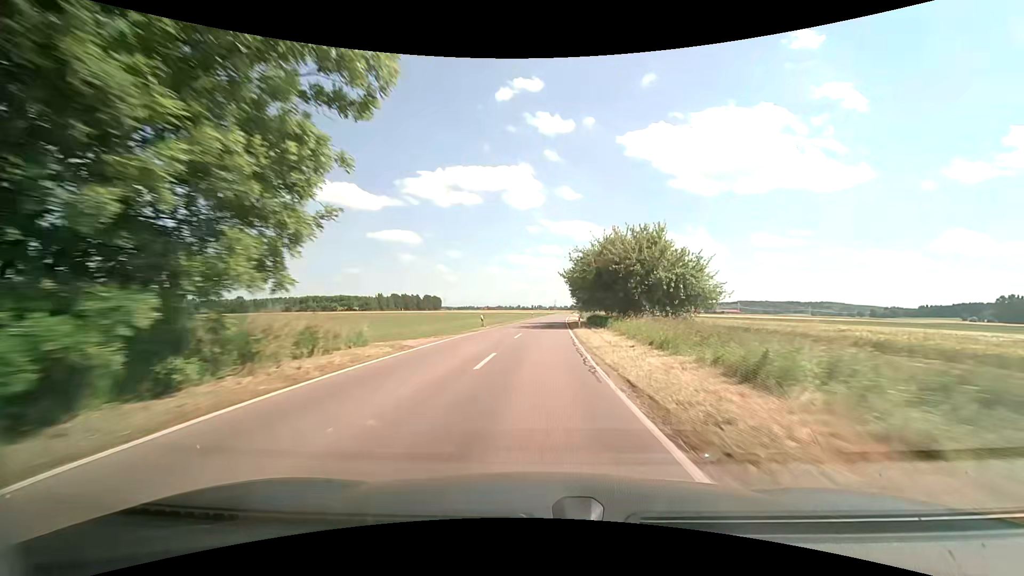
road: tertiary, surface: asphalt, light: Day
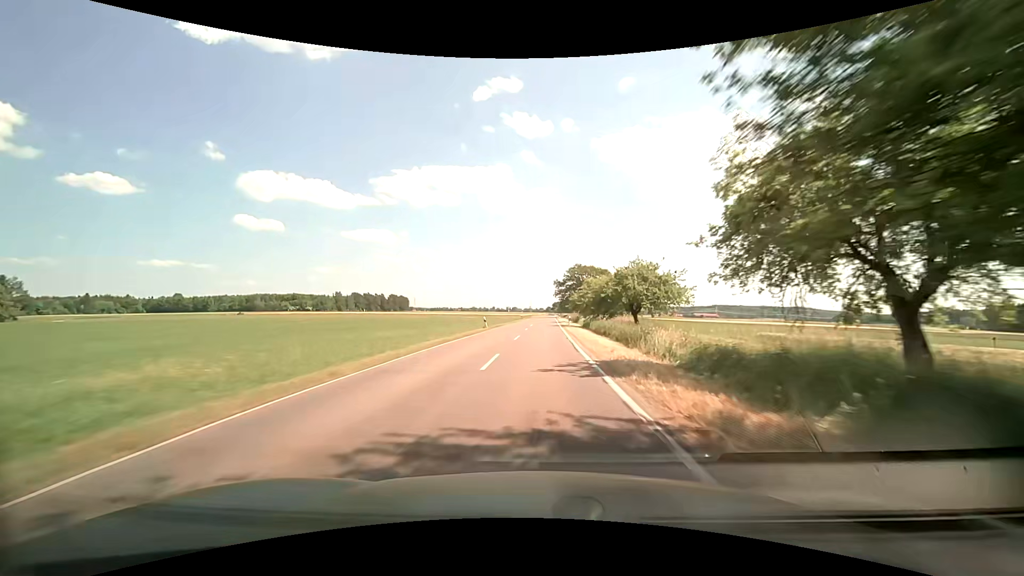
(+1.3, +48.7) m; +2°
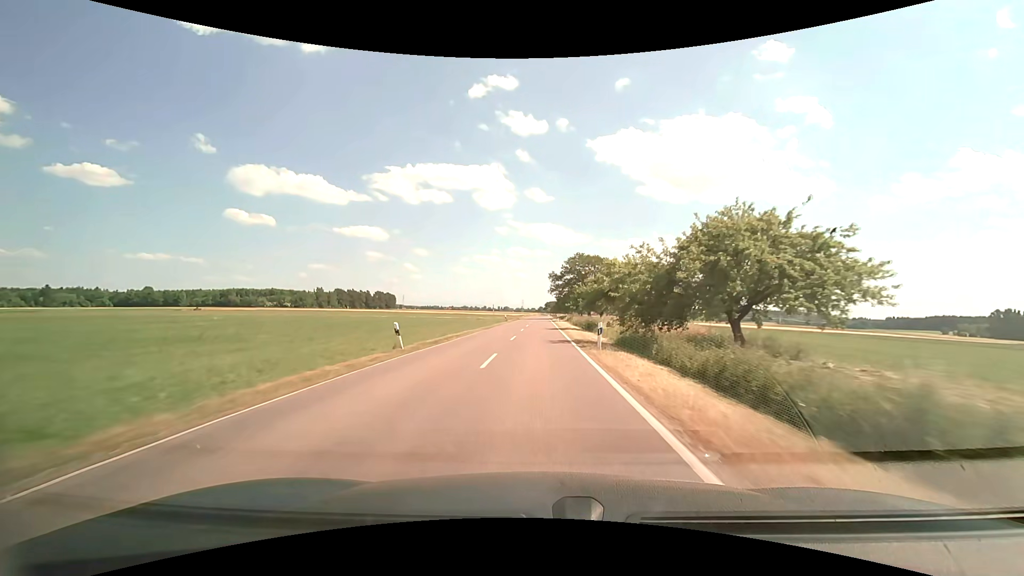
(+0.4, +25.1) m; +1°
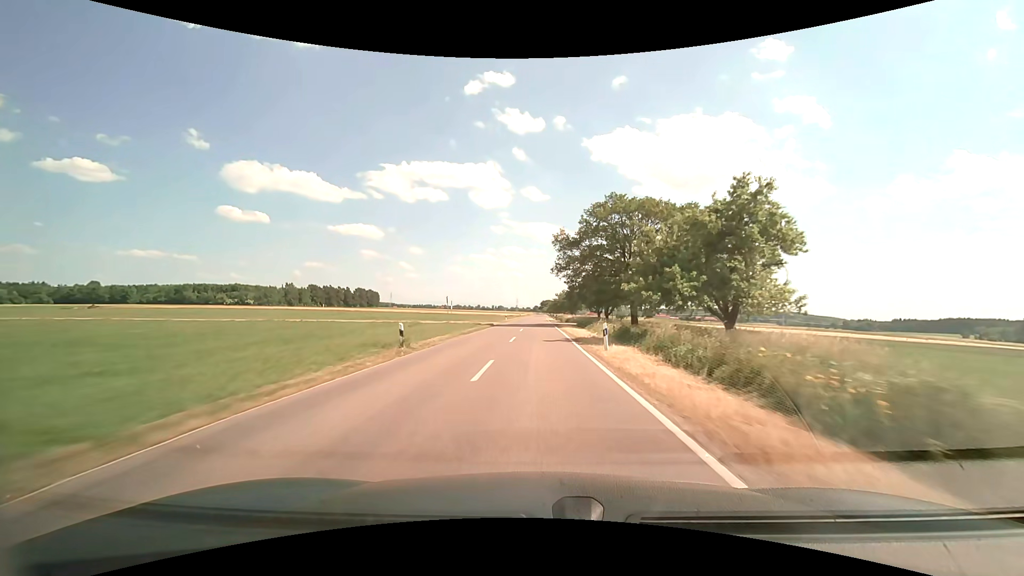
(+0.3, +51.5) m; +1°
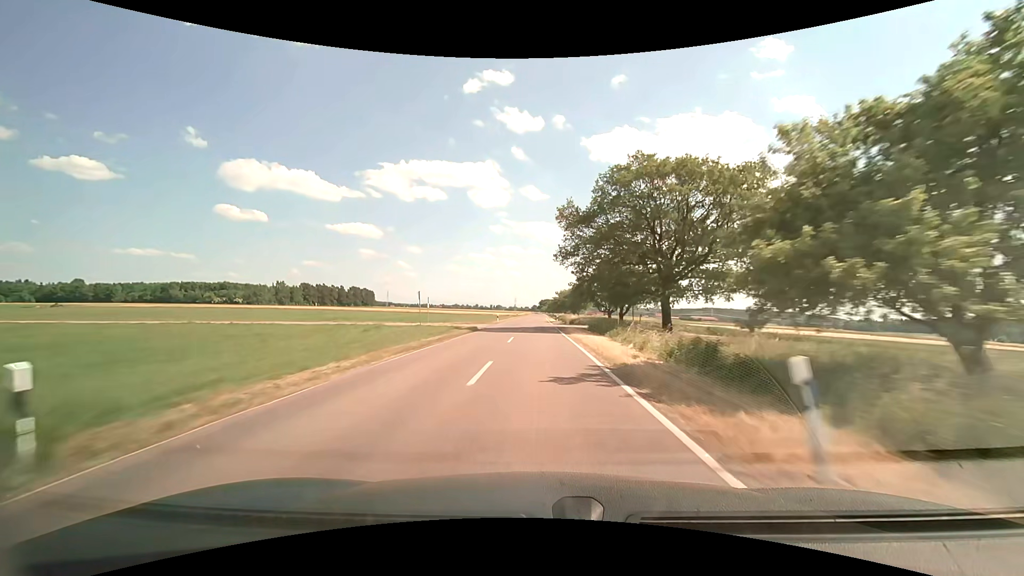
(0.0, +13.2) m; 0°
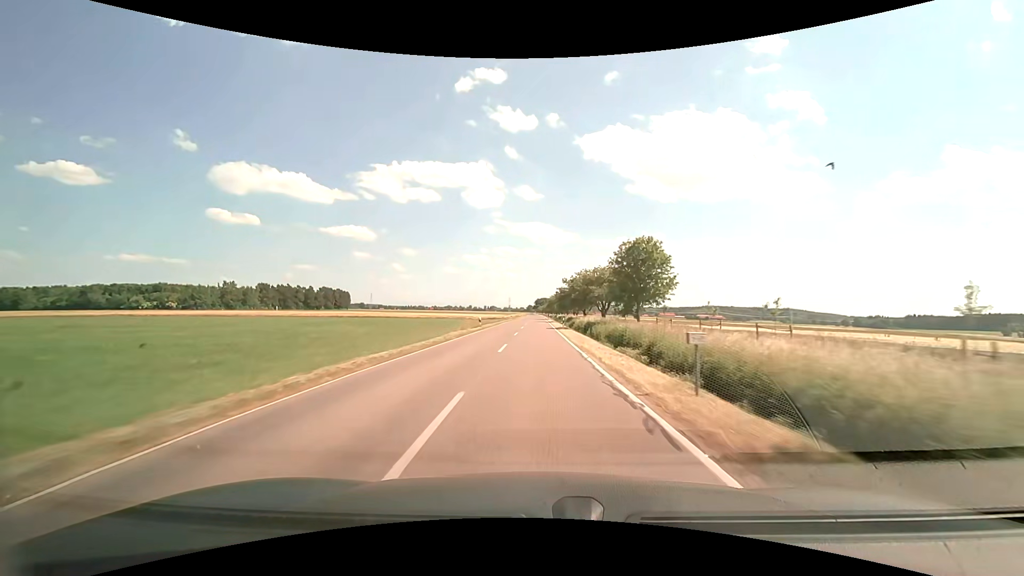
(0.0, +66.4) m; 0°
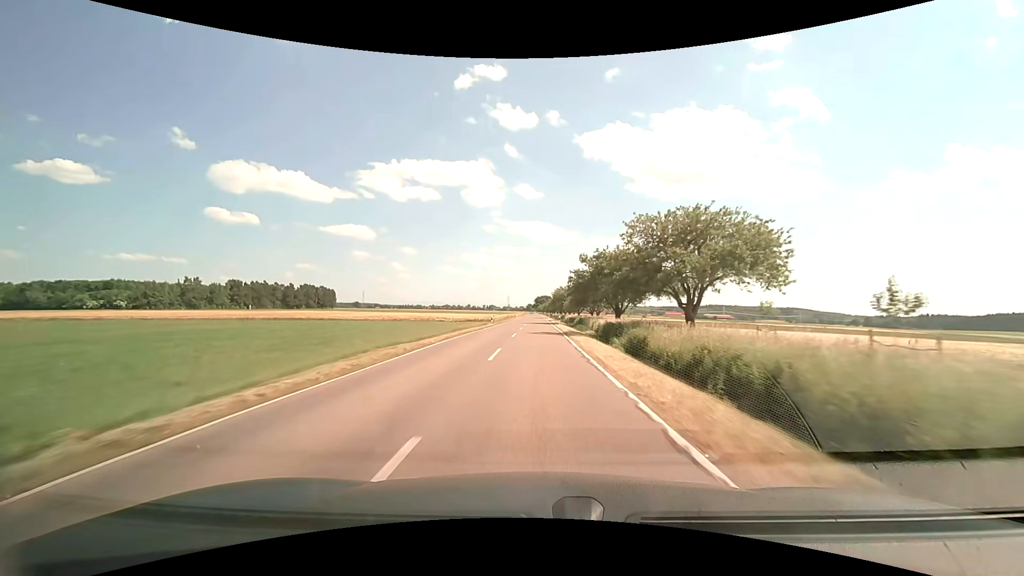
(+0.1, +40.4) m; 0°
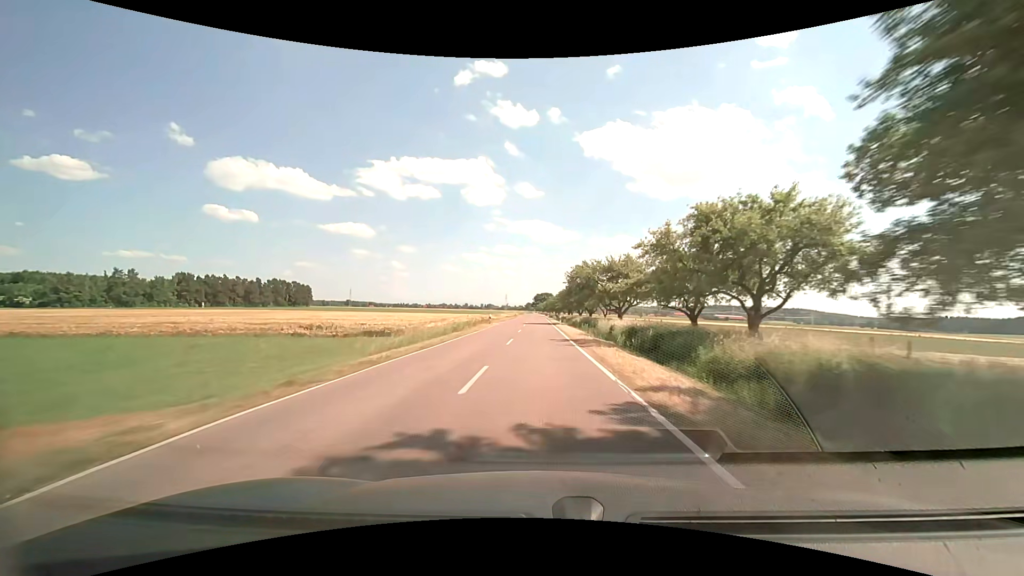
(+0.1, +54.8) m; 0°
